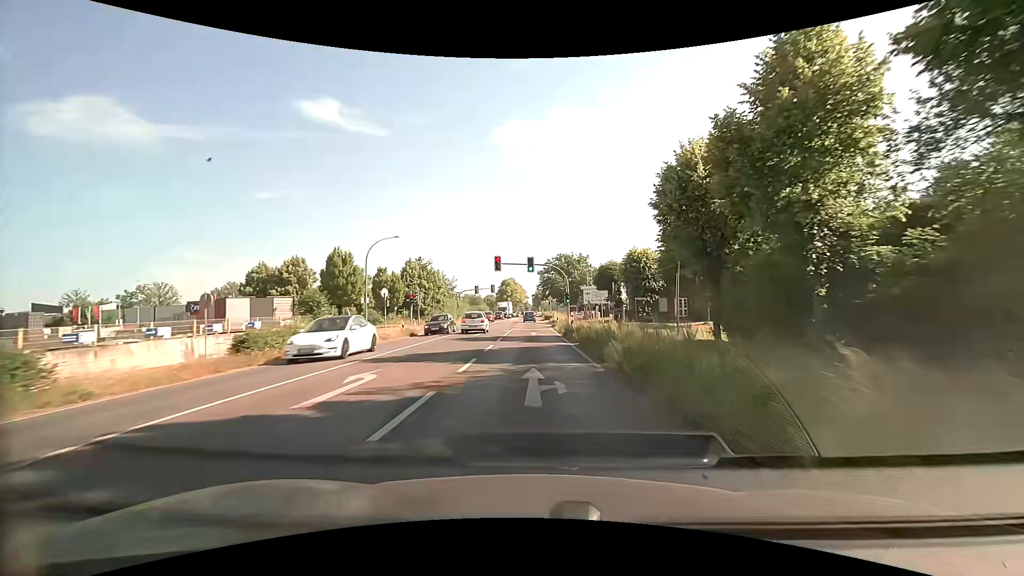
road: secondary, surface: asphalt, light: Day
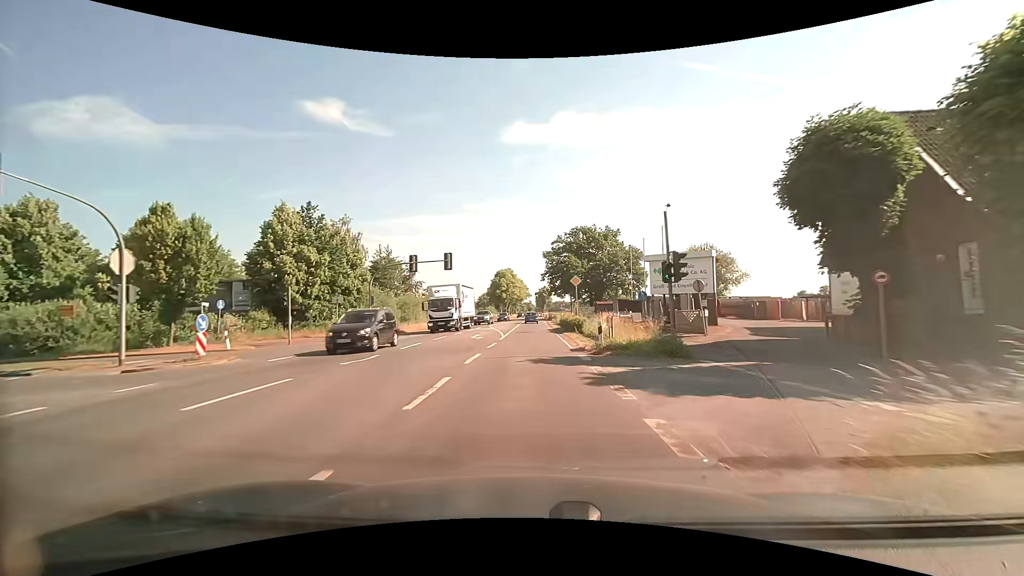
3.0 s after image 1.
(+0.1, +46.4) m; 0°
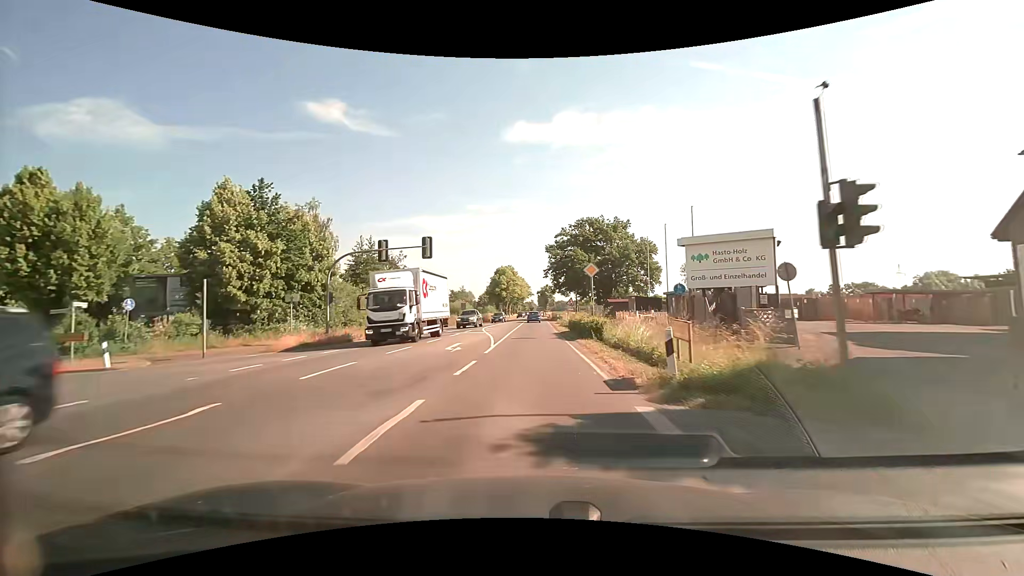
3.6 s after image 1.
(0.0, +8.3) m; 0°
(0, +10) (0, +20) (0, +30) (0, +40) (0, +50) (0, +60) (0, +70) (0, +80) (0, +90) (0, +100) m
